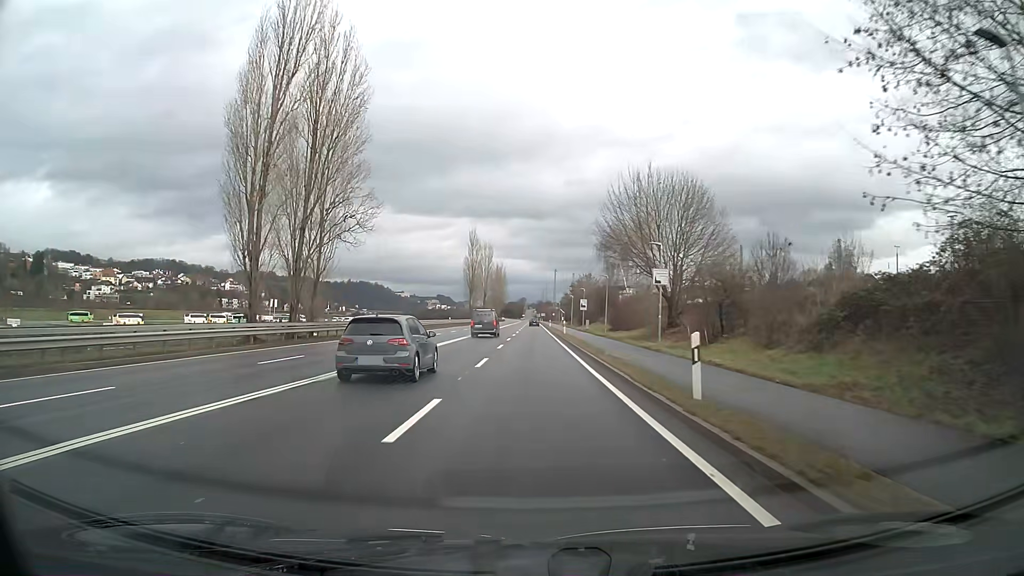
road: primary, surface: asphalt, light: Day
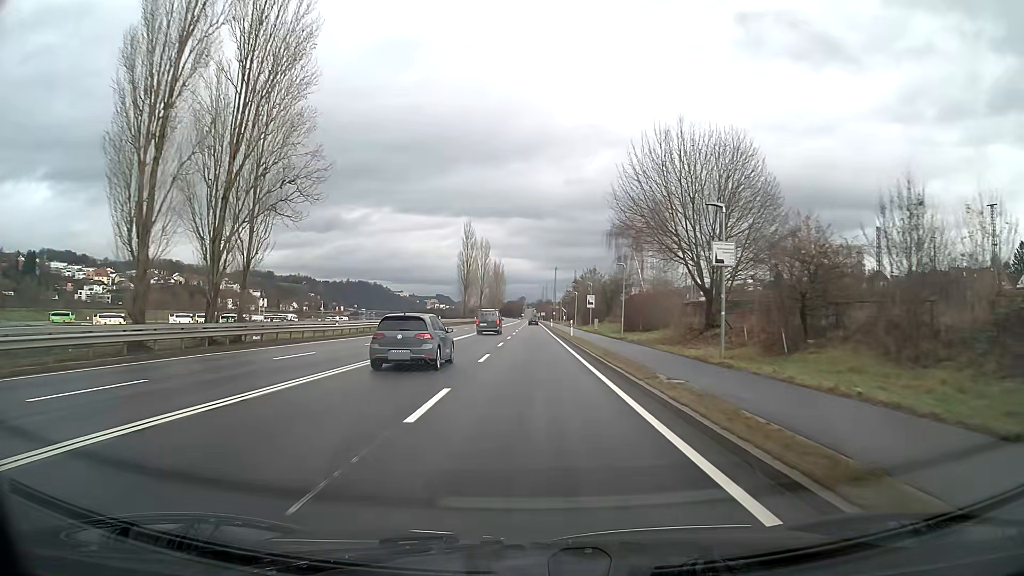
(0.0, +10.7) m; 0°
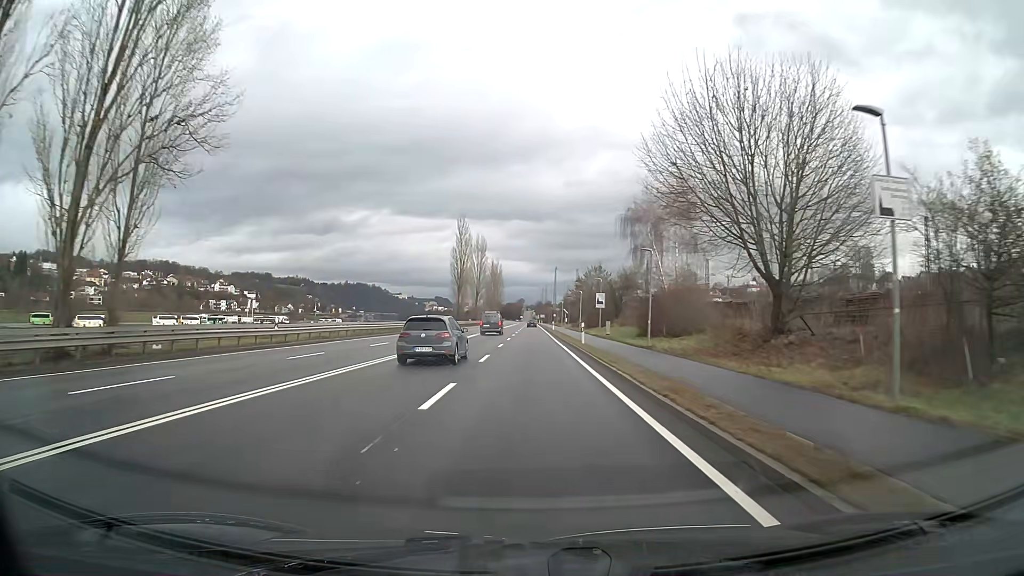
(0.0, +10.7) m; 0°
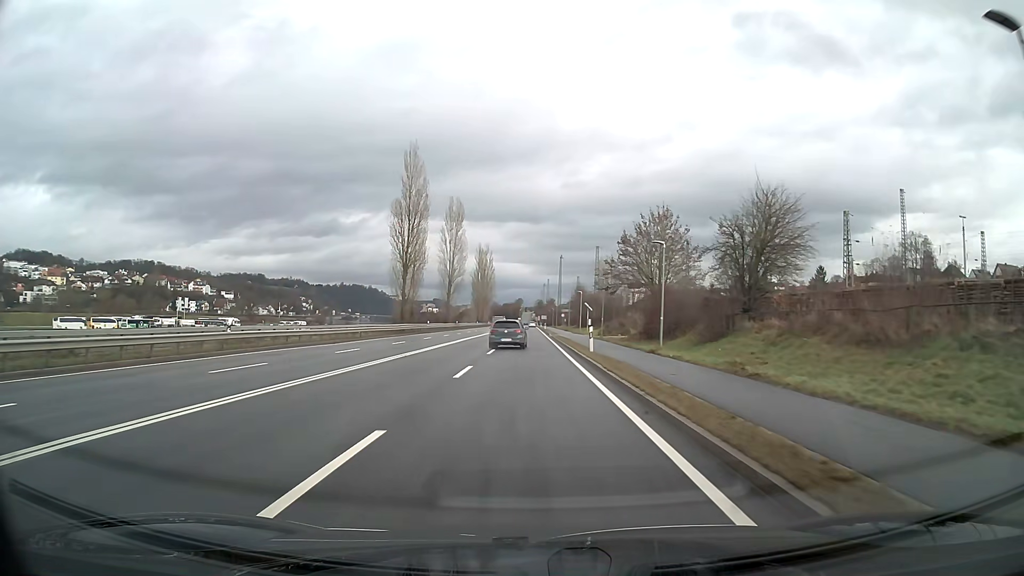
(+0.1, +53.6) m; 0°
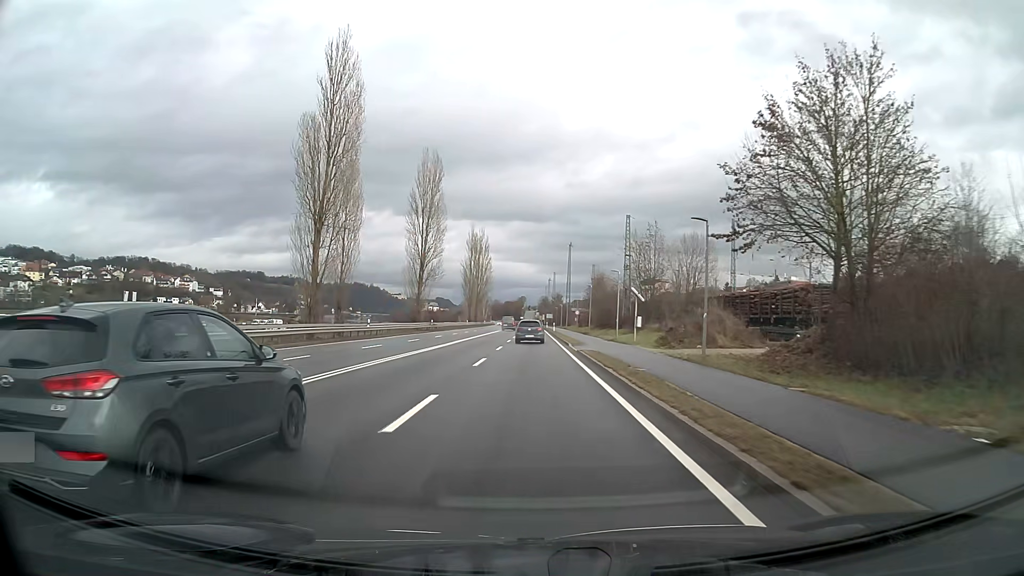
(-0.1, +32.2) m; 0°
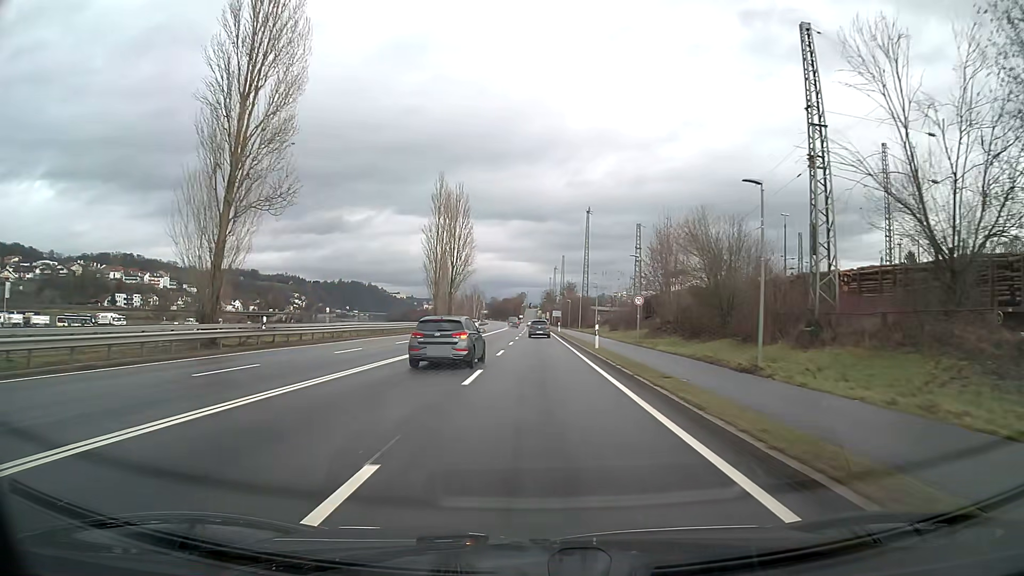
(0.0, +53.8) m; 0°
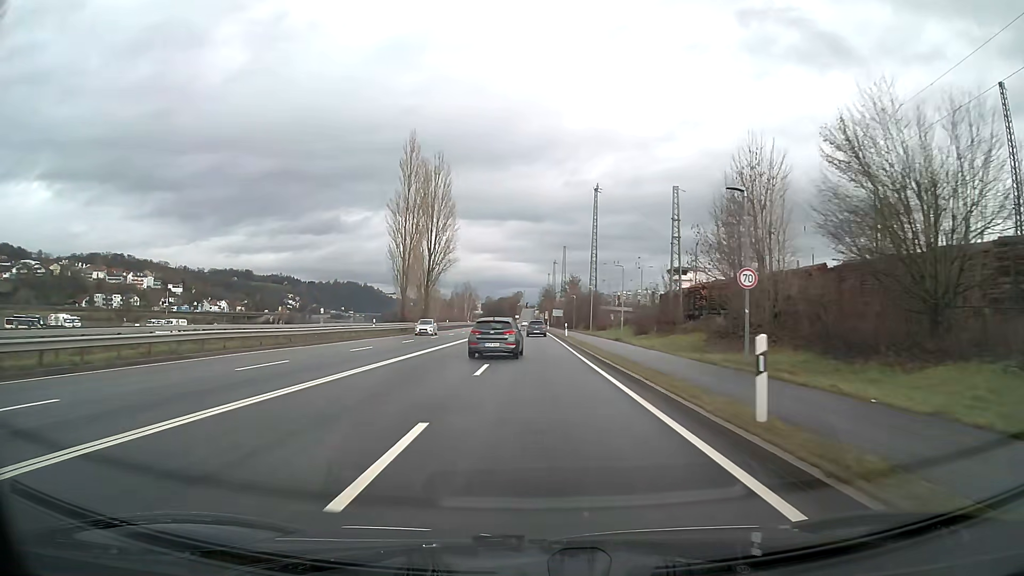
(0.0, +21.5) m; 0°
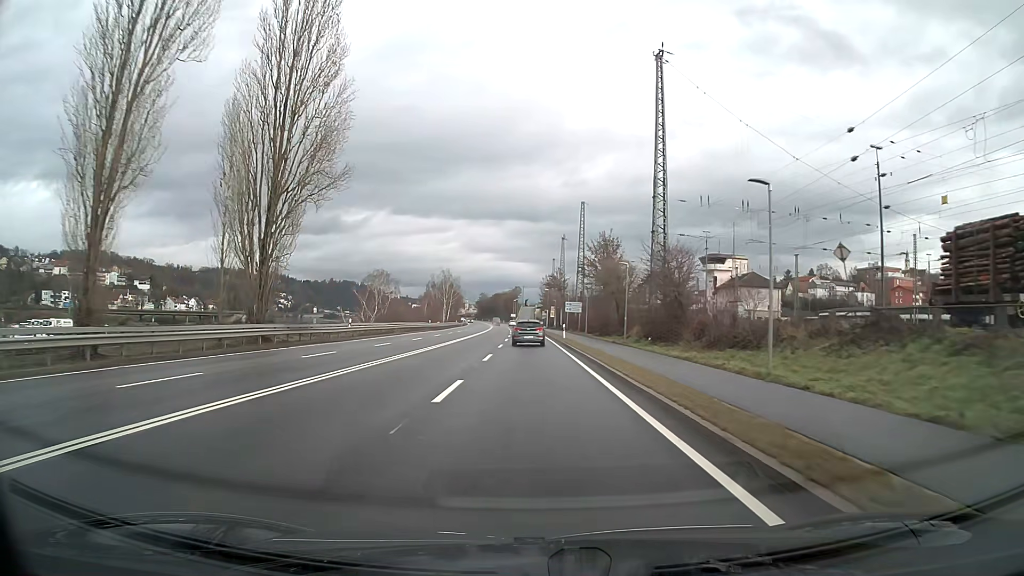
(+0.1, +53.9) m; 0°
